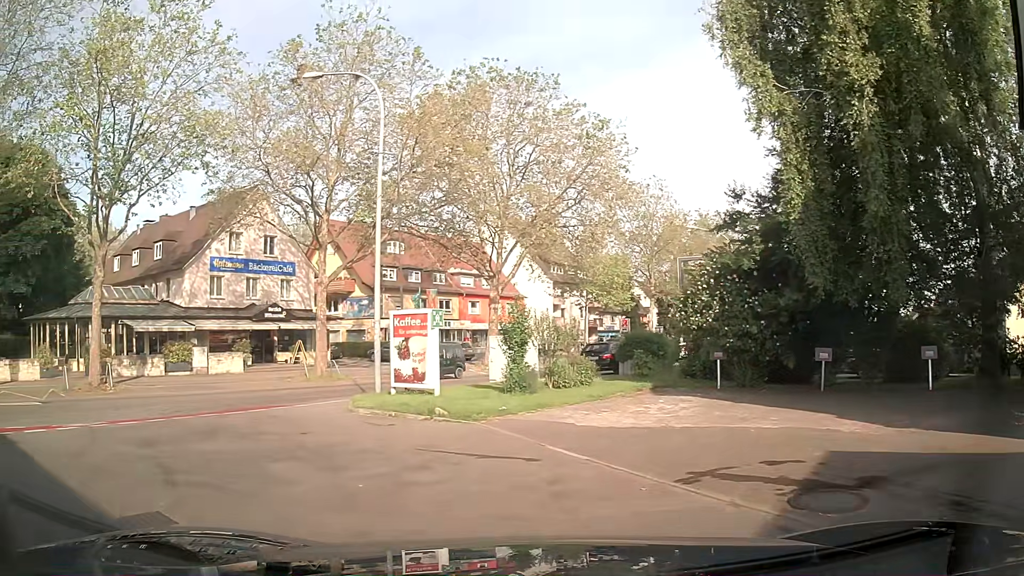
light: Day
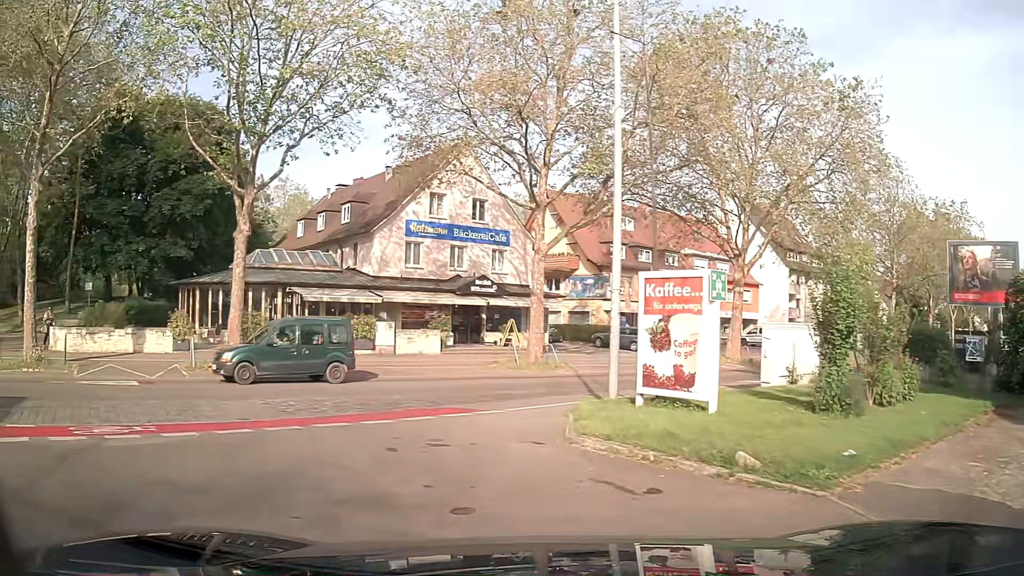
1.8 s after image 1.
(-0.9, +5.8) m; -17°
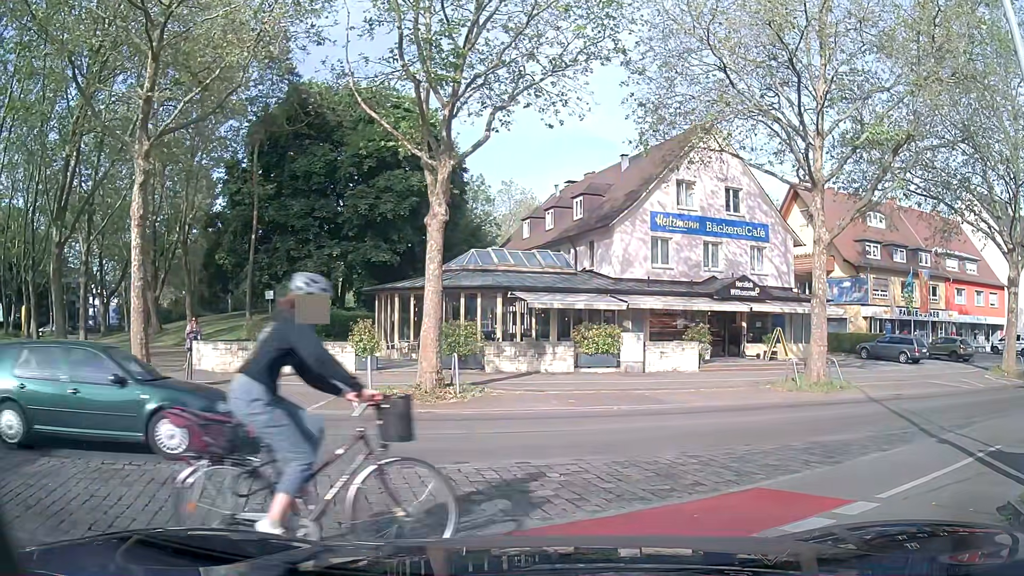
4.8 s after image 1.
(-0.9, +5.2) m; -16°
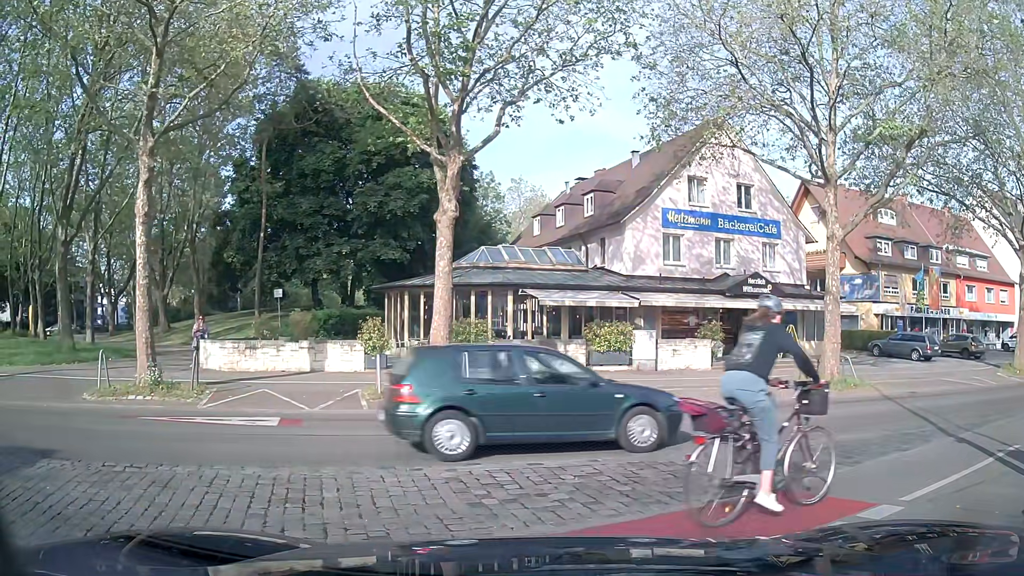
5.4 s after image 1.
(0.0, +0.2) m; 0°
